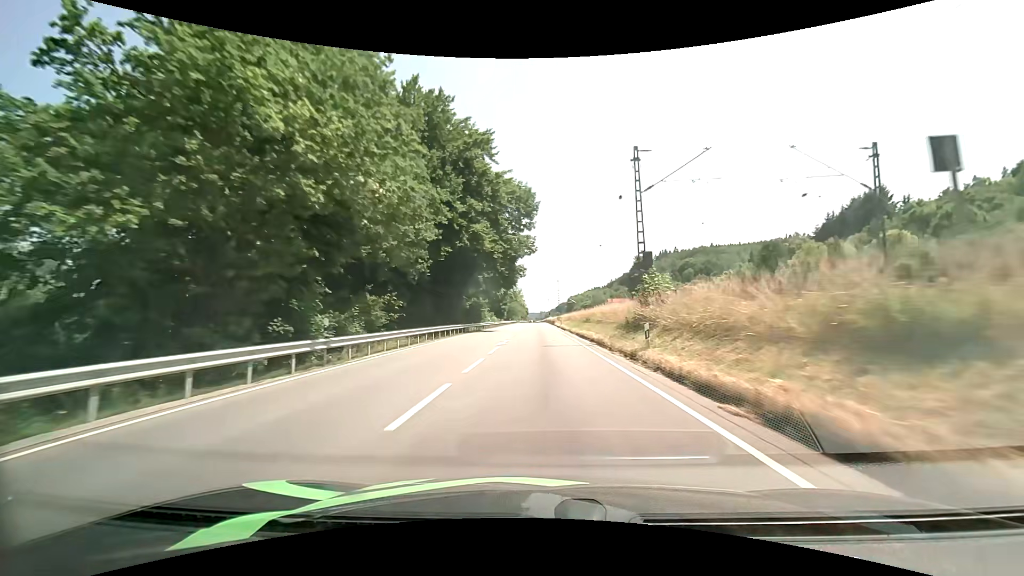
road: primary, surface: asphalt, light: Day
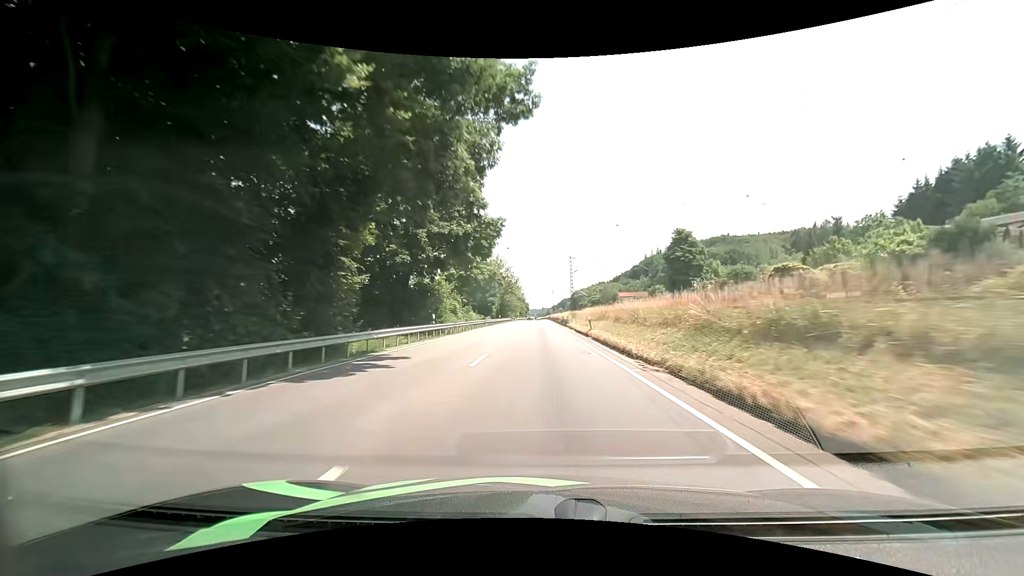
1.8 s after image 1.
(0.0, +36.5) m; 0°
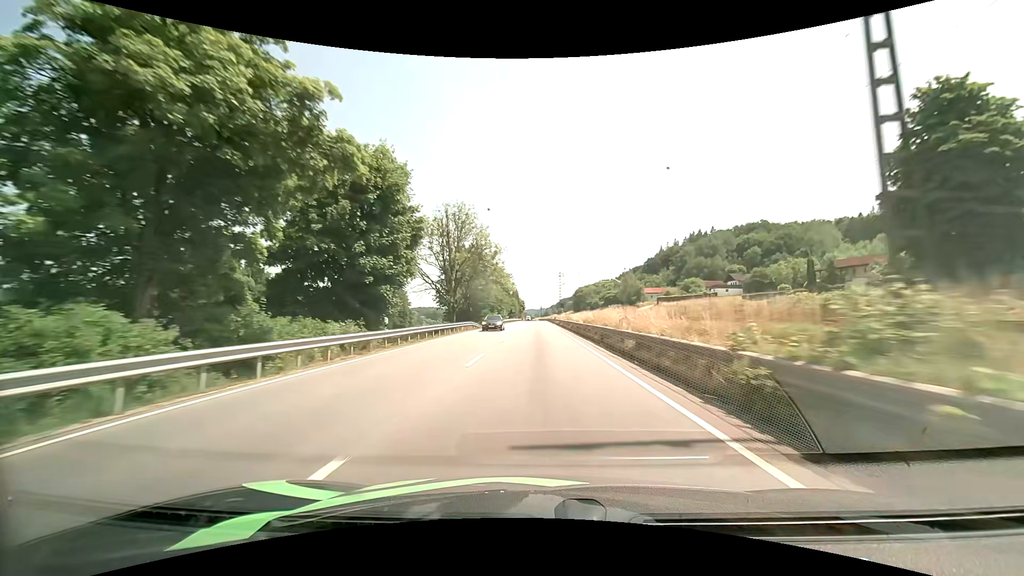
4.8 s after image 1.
(-0.1, +61.4) m; 0°
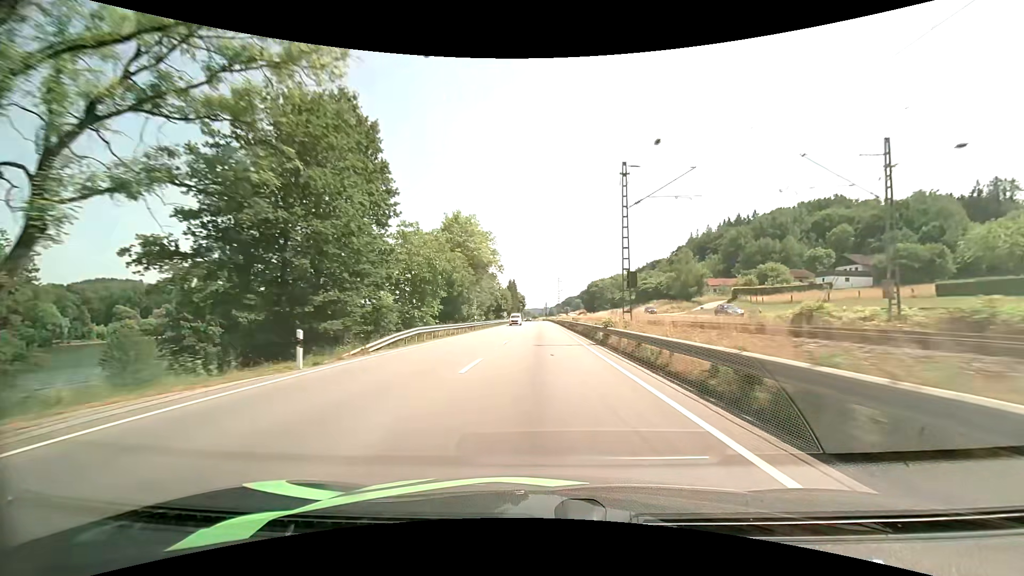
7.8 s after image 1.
(-0.2, +62.8) m; 0°
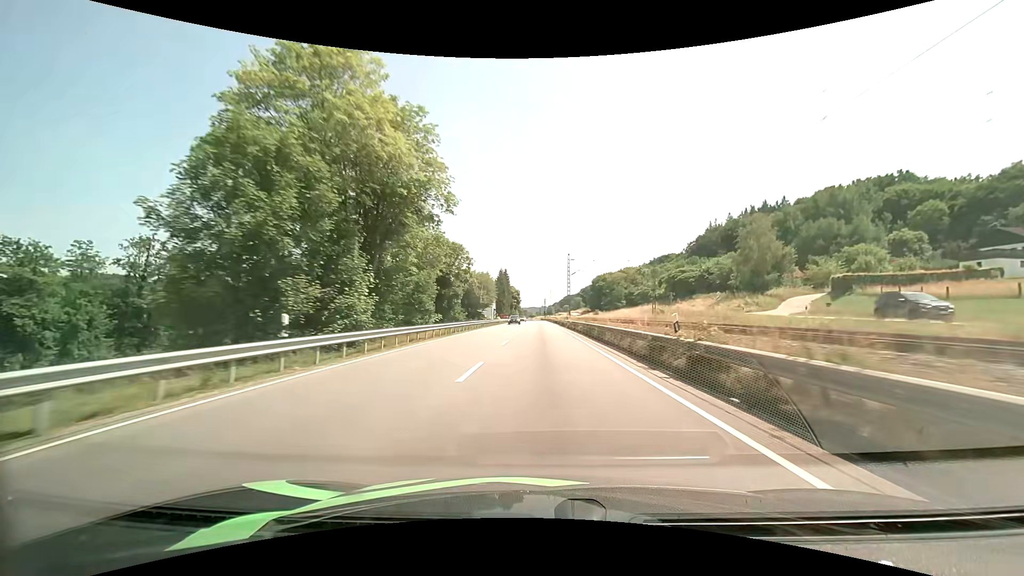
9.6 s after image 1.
(-0.1, +38.3) m; 0°
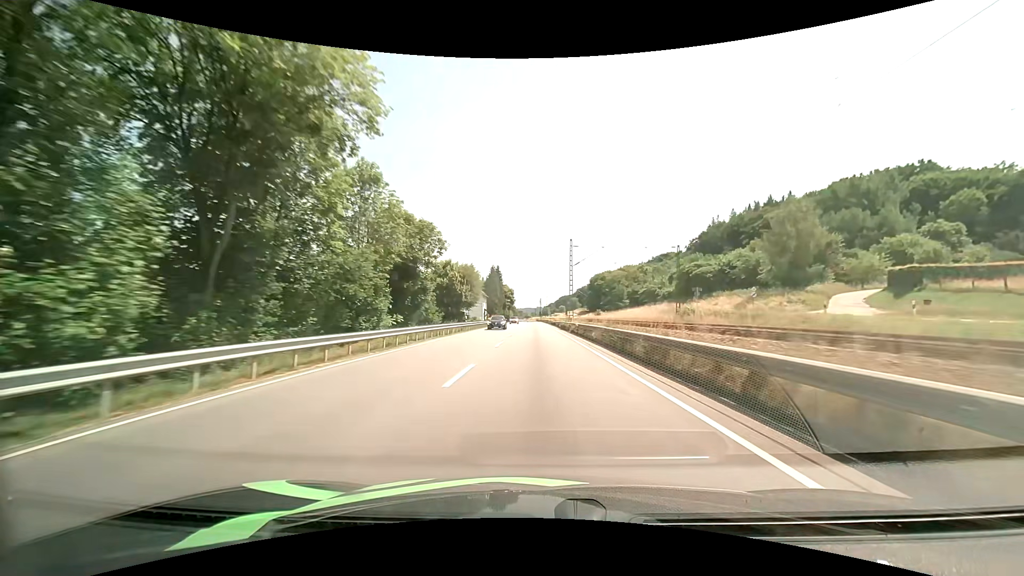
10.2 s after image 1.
(+0.1, +13.0) m; +1°
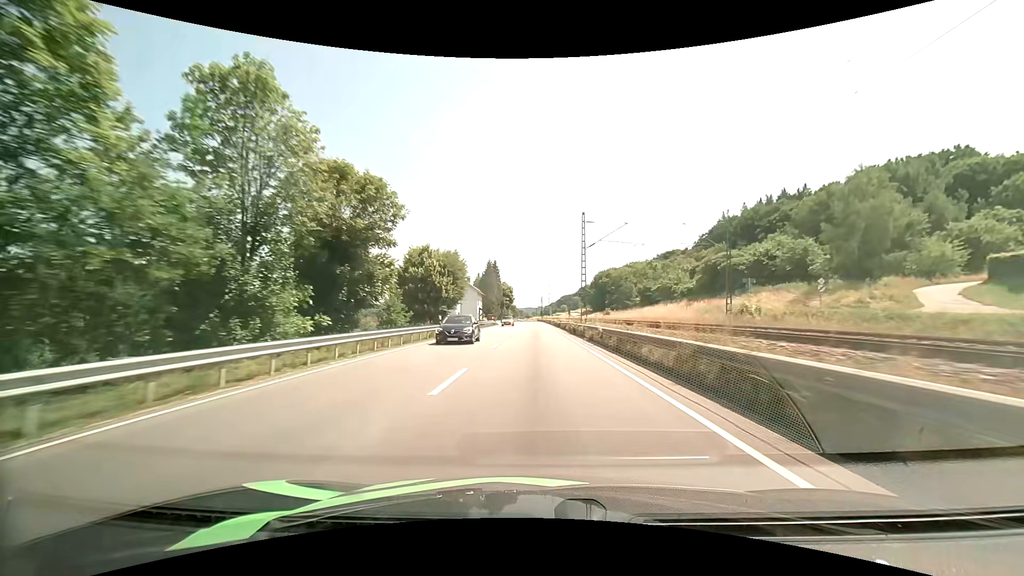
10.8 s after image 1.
(0.0, +13.1) m; 0°
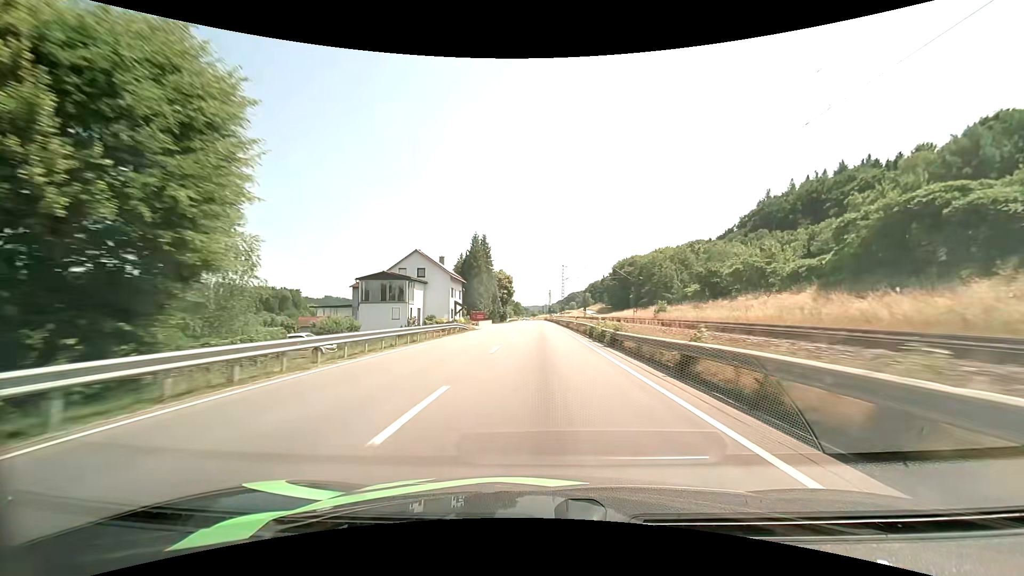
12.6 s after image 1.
(-0.3, +40.1) m; -1°
(0, +10) (0, +20) (0, +30) (0, +40) (0, +50) (0, +60) (0, +70) (0, +80) (0, +90) (0, +100) m
